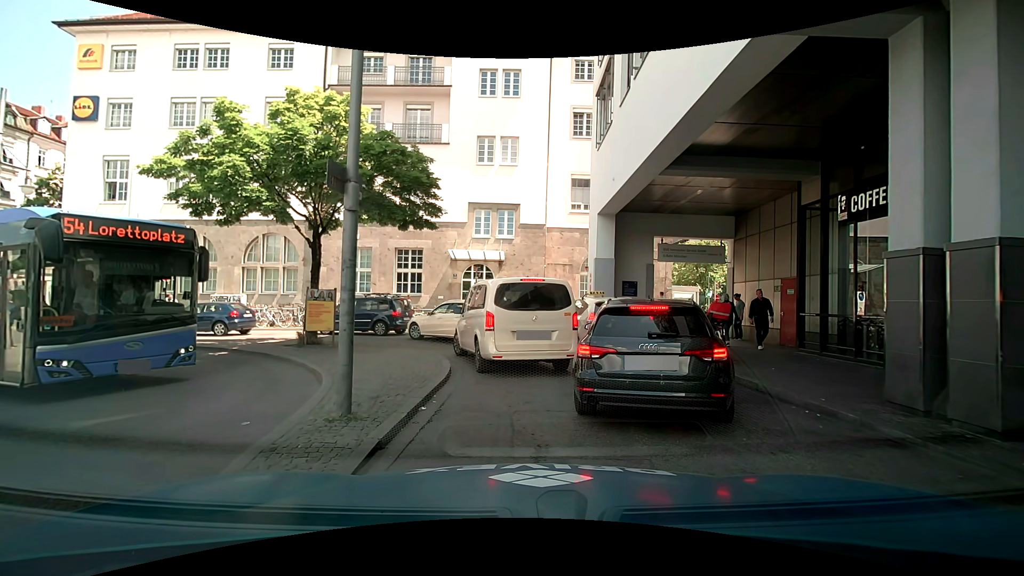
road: service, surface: asphalt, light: Day
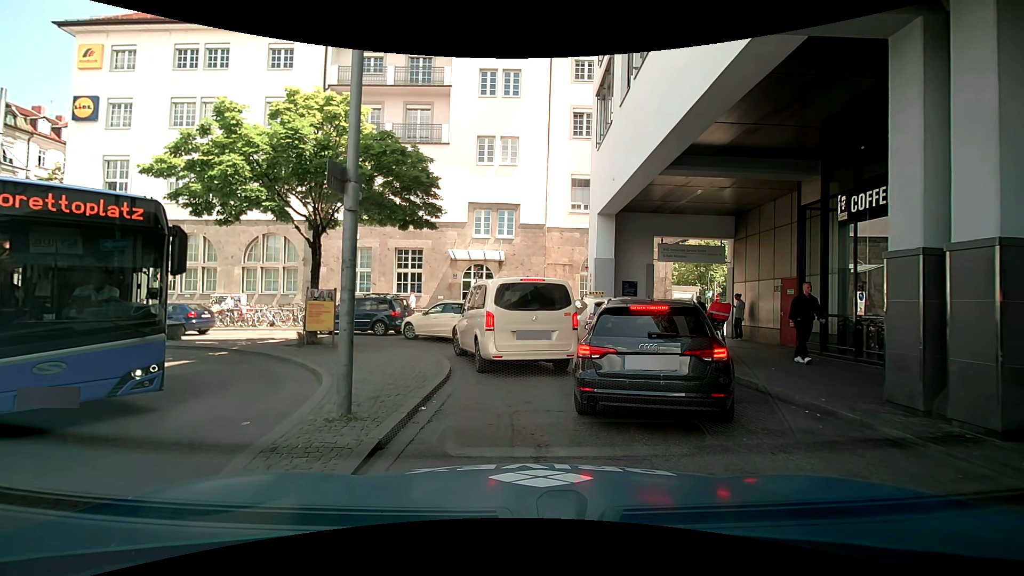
(0.0, 0.0) m; 0°
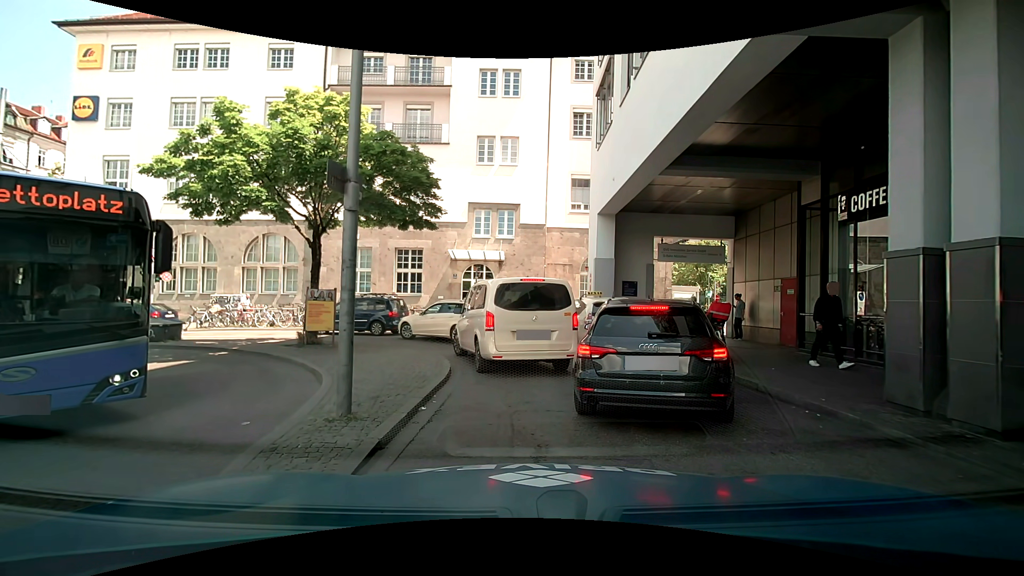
(0.0, 0.0) m; 0°
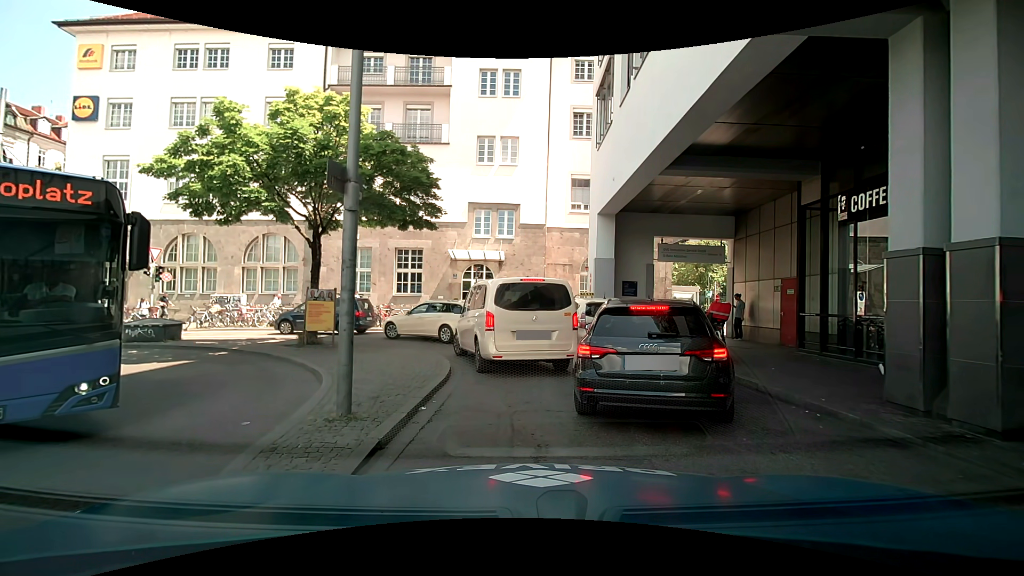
(0.0, 0.0) m; 0°
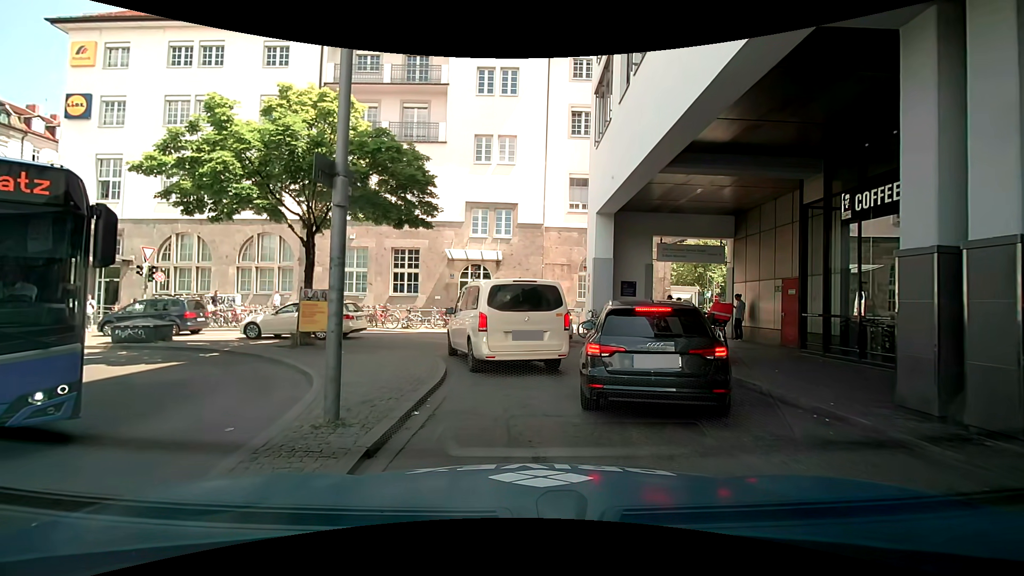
(0.0, +0.2) m; 0°
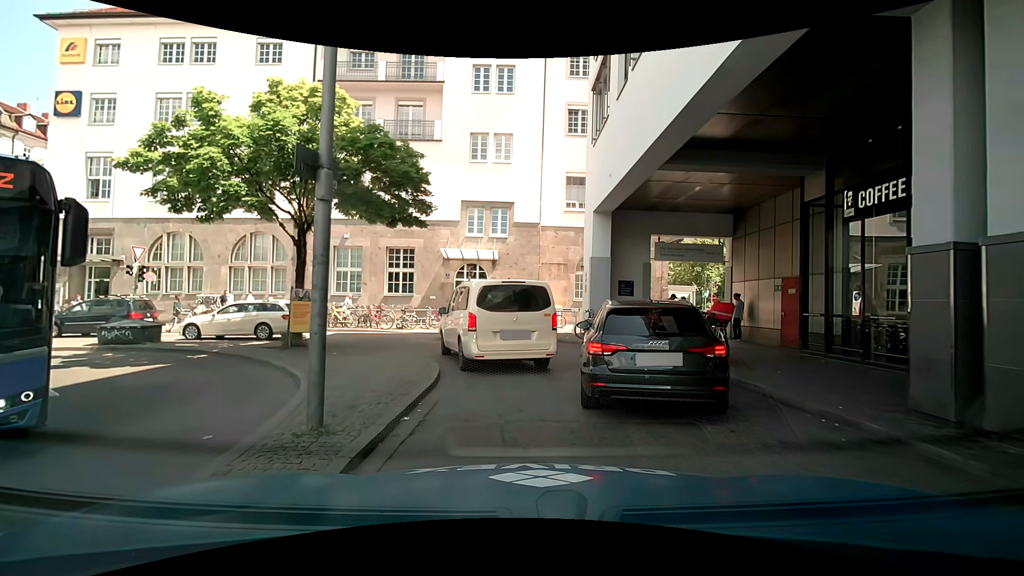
(0.0, +0.3) m; 0°
